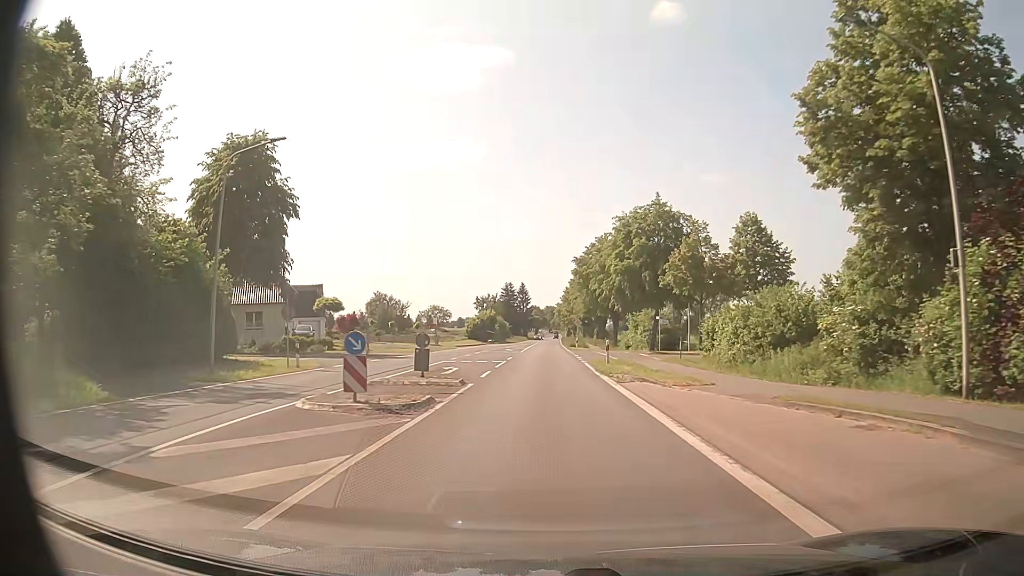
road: primary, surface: asphalt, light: Day
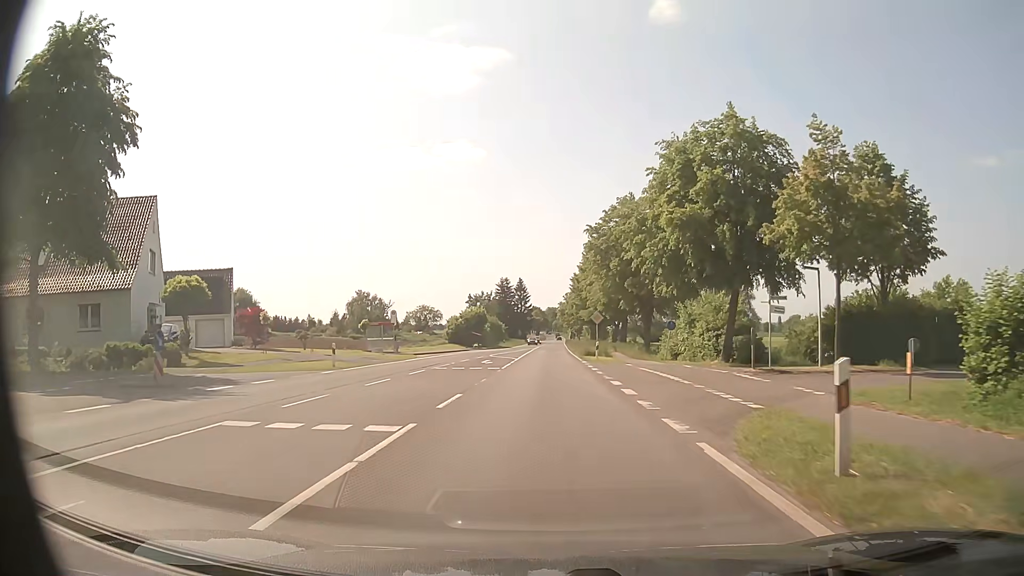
(0.0, +23.4) m; 0°
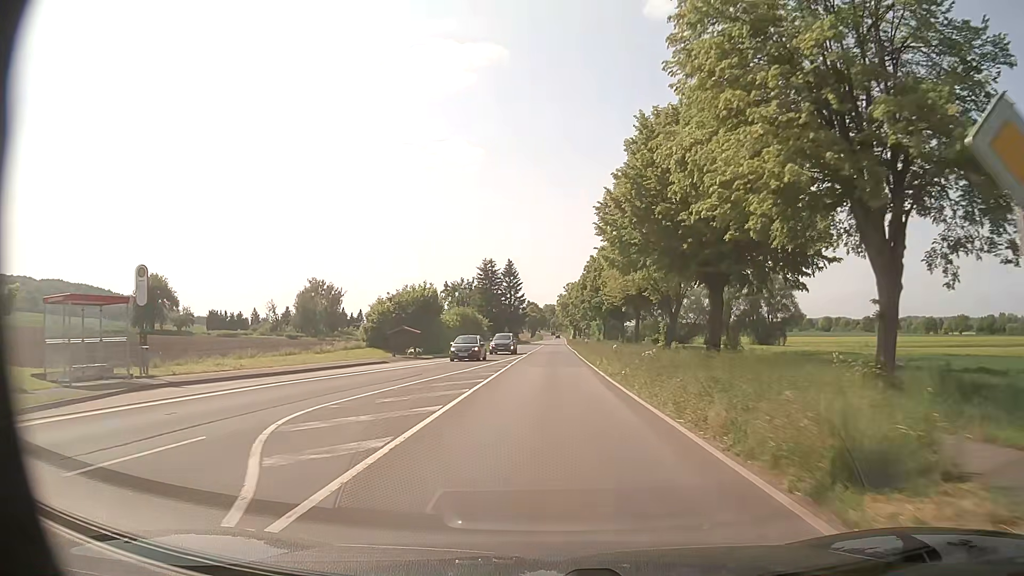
(+0.1, +38.9) m; 0°
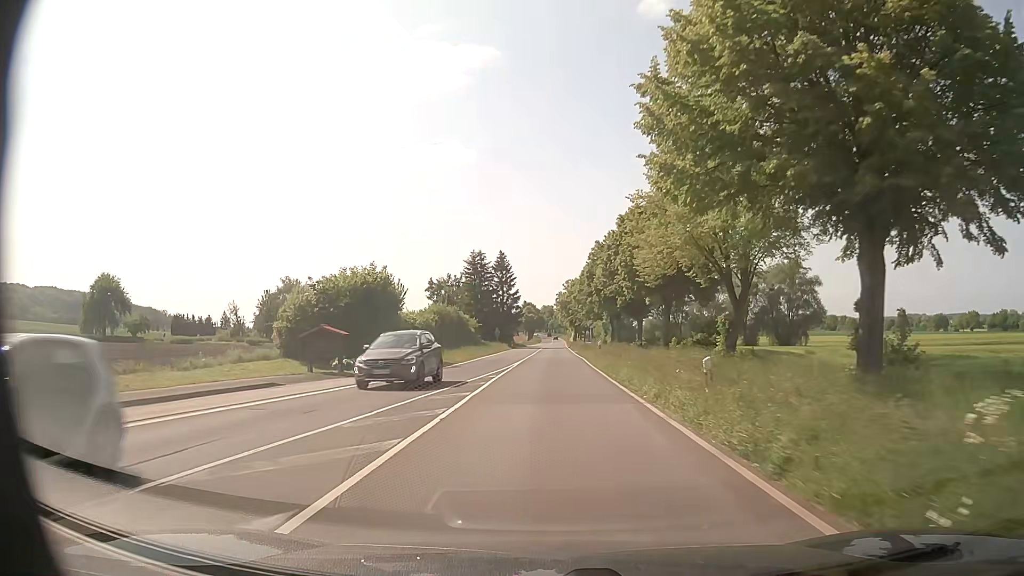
(0.0, +16.2) m; 0°
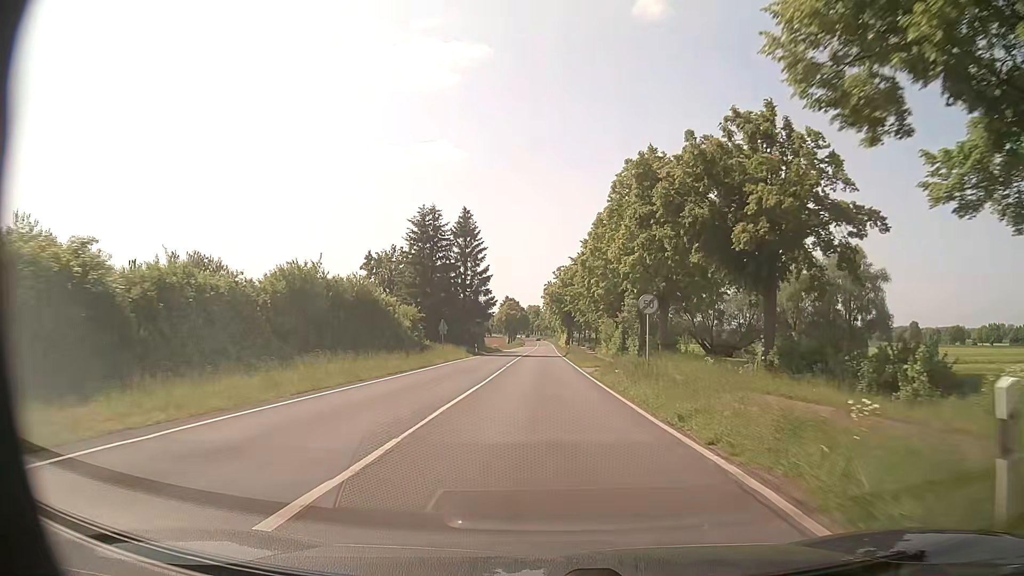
(+0.2, +38.1) m; +2°
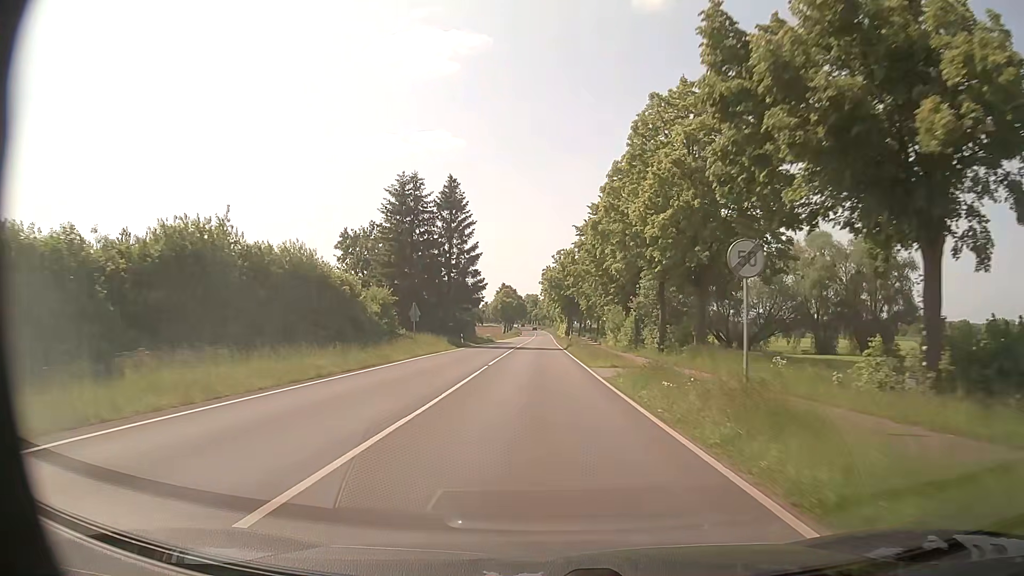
(-0.1, +10.6) m; -1°
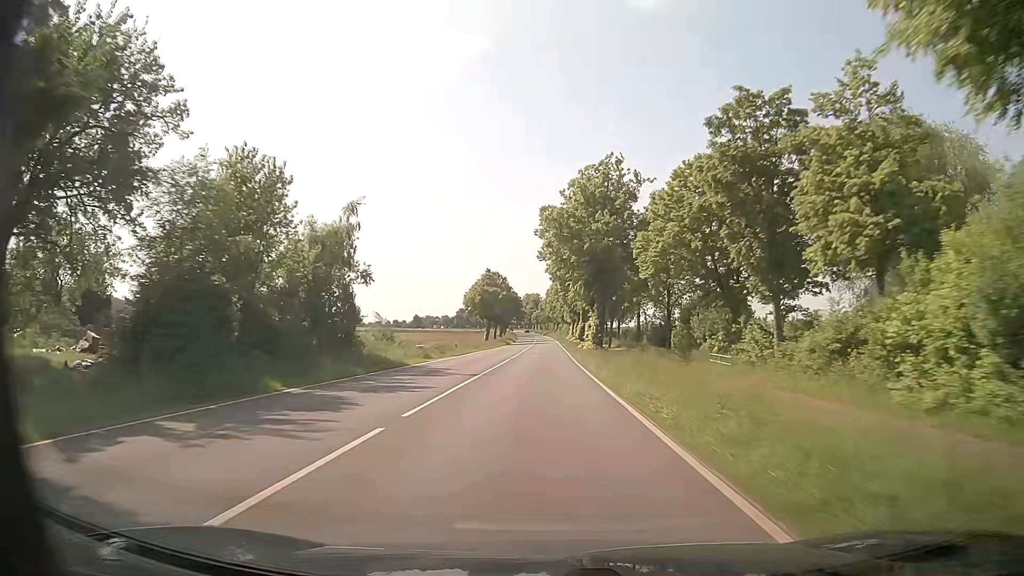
(+0.2, +58.8) m; 0°
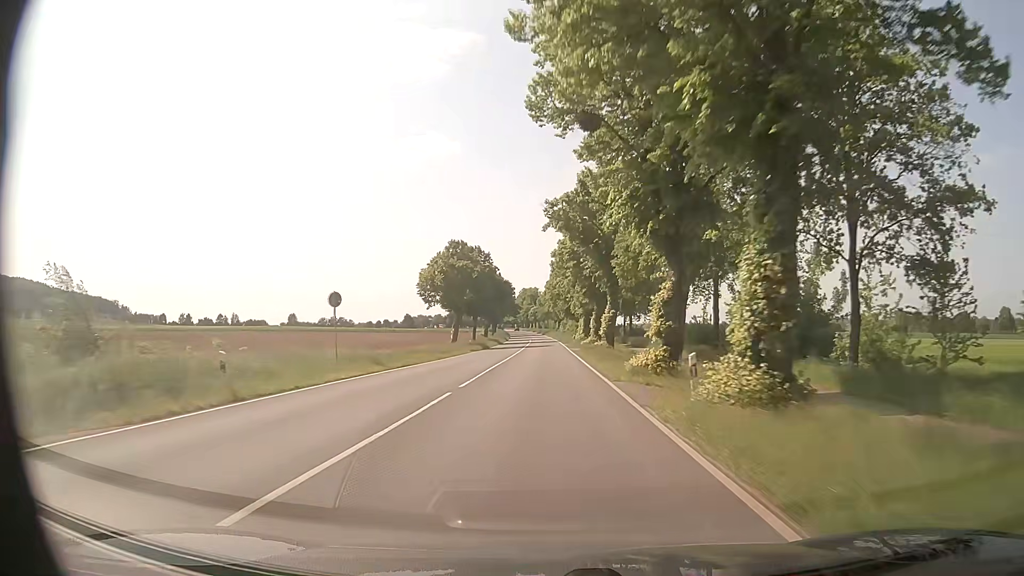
(0.0, +39.3) m; 0°
(0, +10) (0, +20) (0, +30) (0, +40) (0, +50) (0, +60) (0, +70) (0, +80) (0, +90) (0, +100) m
